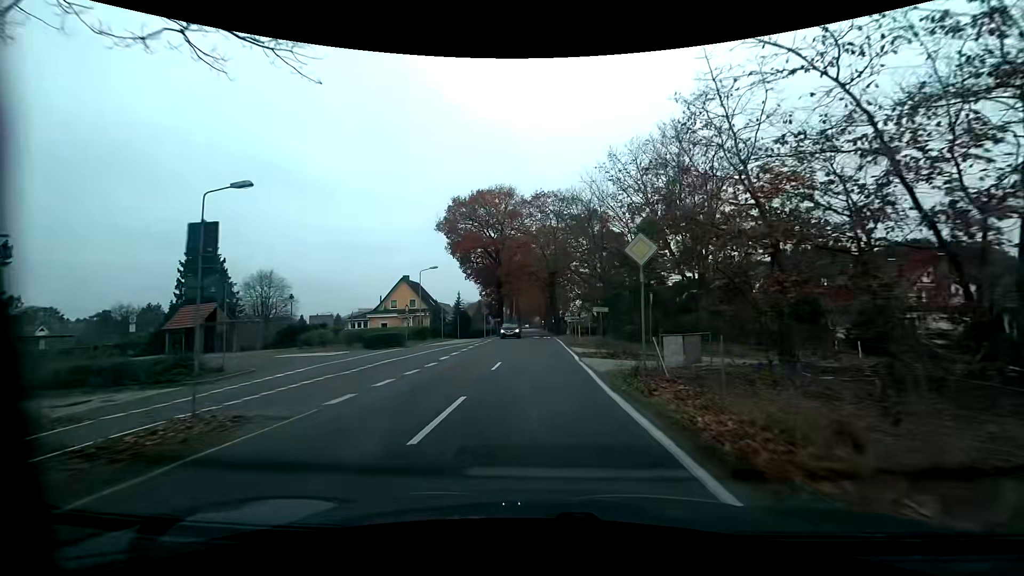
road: tertiary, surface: asphalt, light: Day
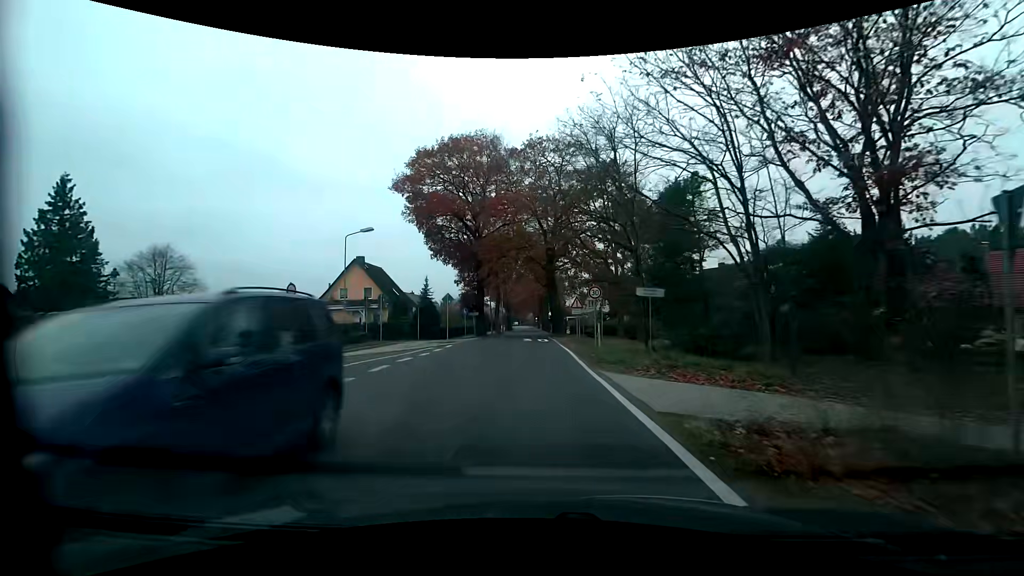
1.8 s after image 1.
(+0.1, +17.2) m; +1°
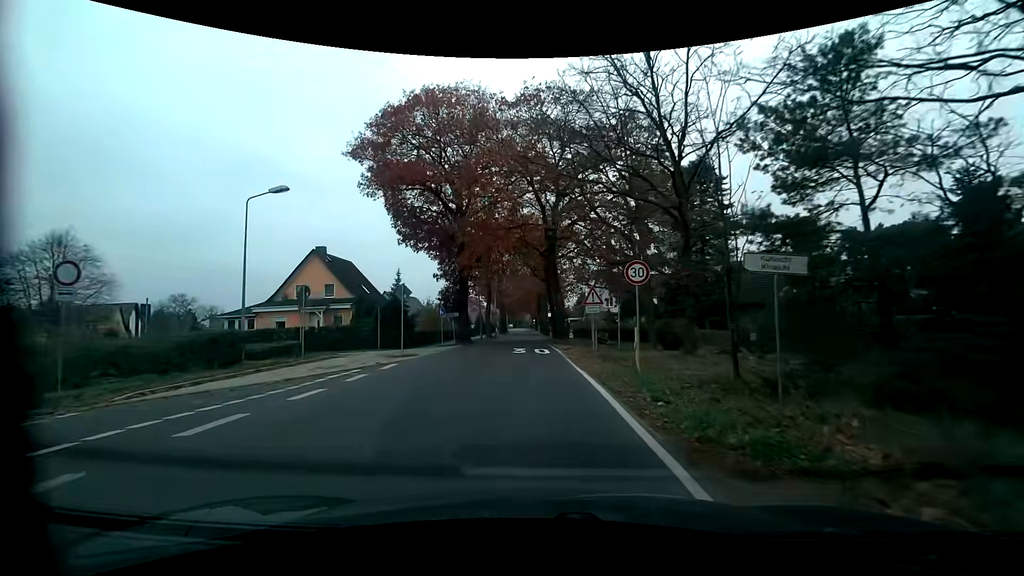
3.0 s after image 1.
(+0.1, +10.0) m; +1°
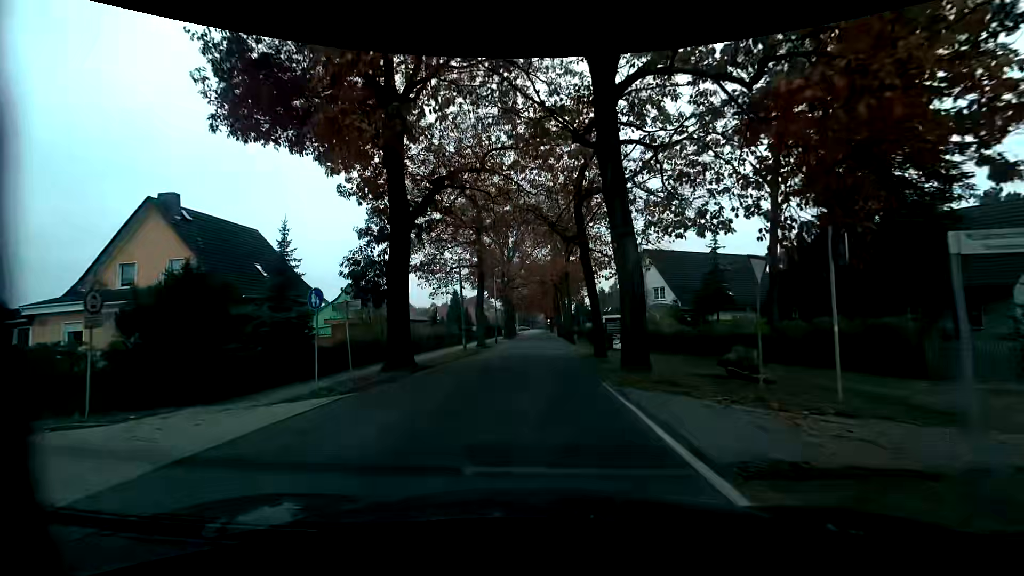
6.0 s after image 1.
(-0.5, +22.4) m; -1°
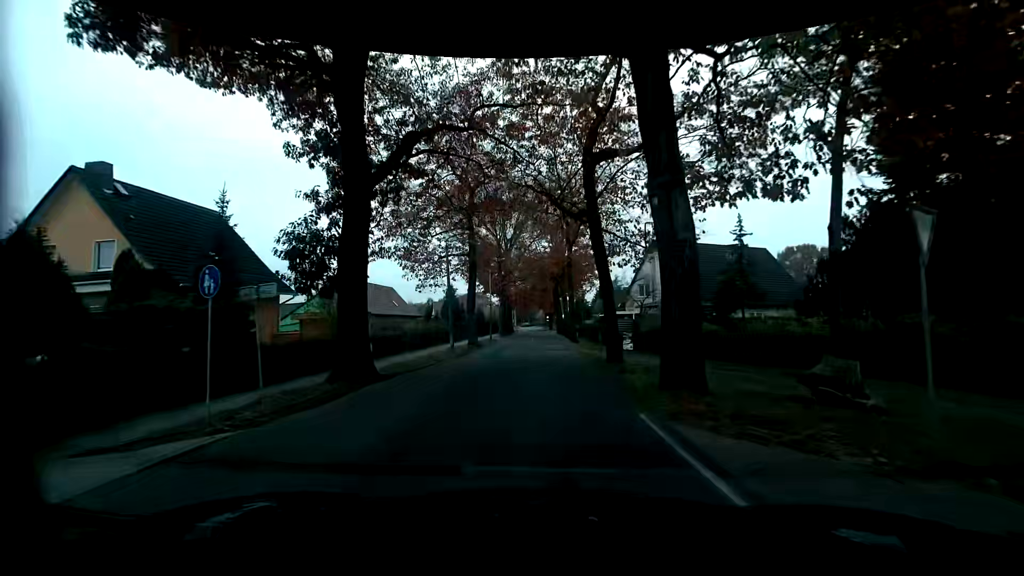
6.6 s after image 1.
(0.0, +4.4) m; 0°
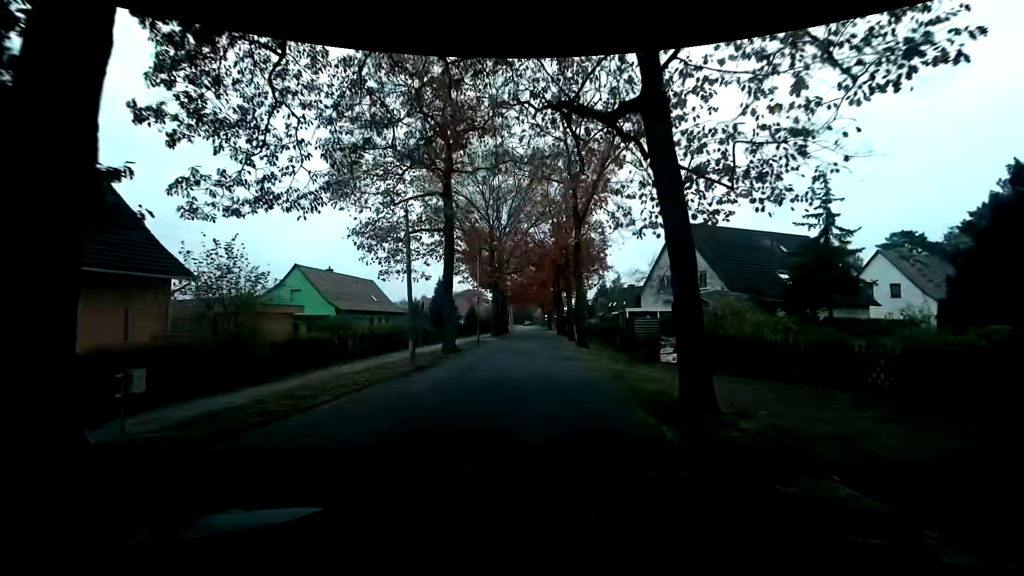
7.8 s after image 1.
(0.0, +9.0) m; 0°
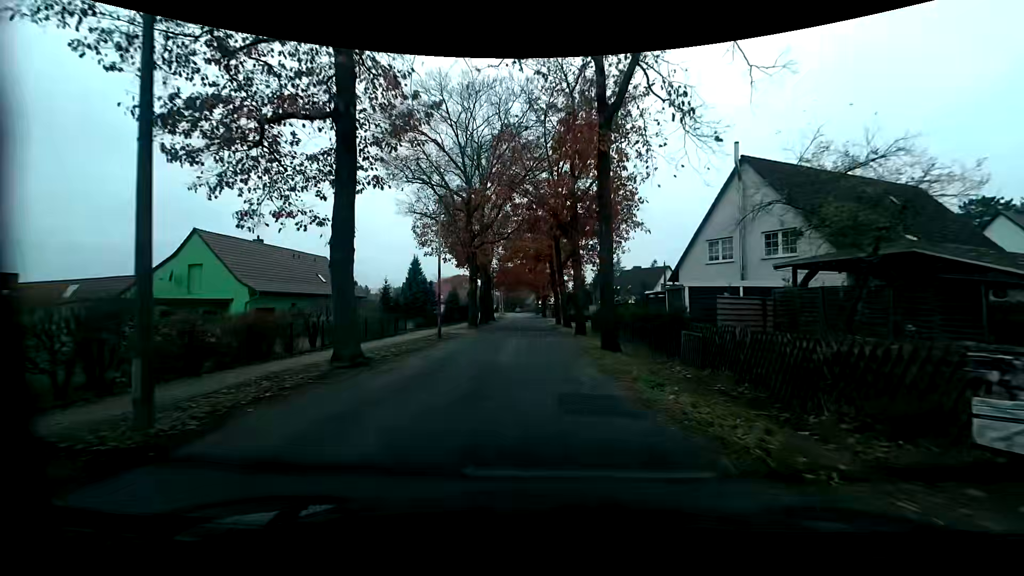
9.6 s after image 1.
(+0.2, +13.9) m; +2°
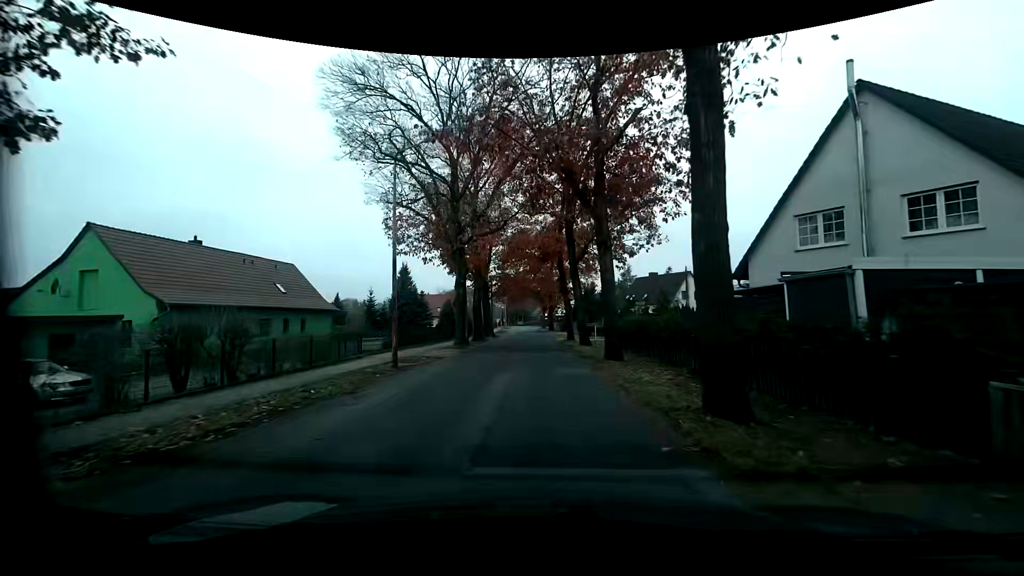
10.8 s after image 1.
(-0.2, +9.4) m; -3°
(0, +10) (0, +20) (+1, +30) (+1, +40) (+1, +50) (+1, +60) (+1, +70) (+1, +80) (0, +90) (0, +100) m
